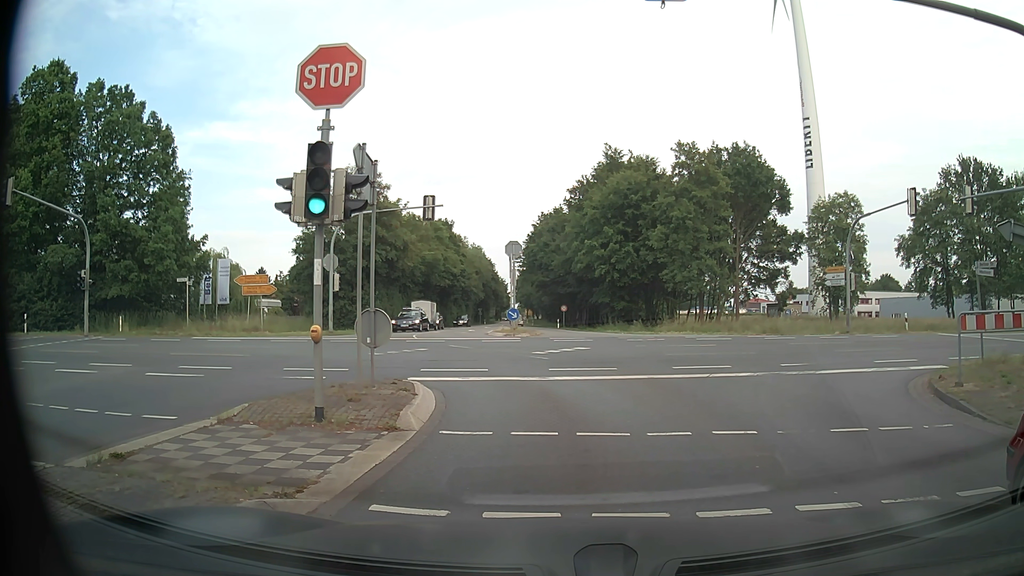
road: tertiary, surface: asphalt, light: Day
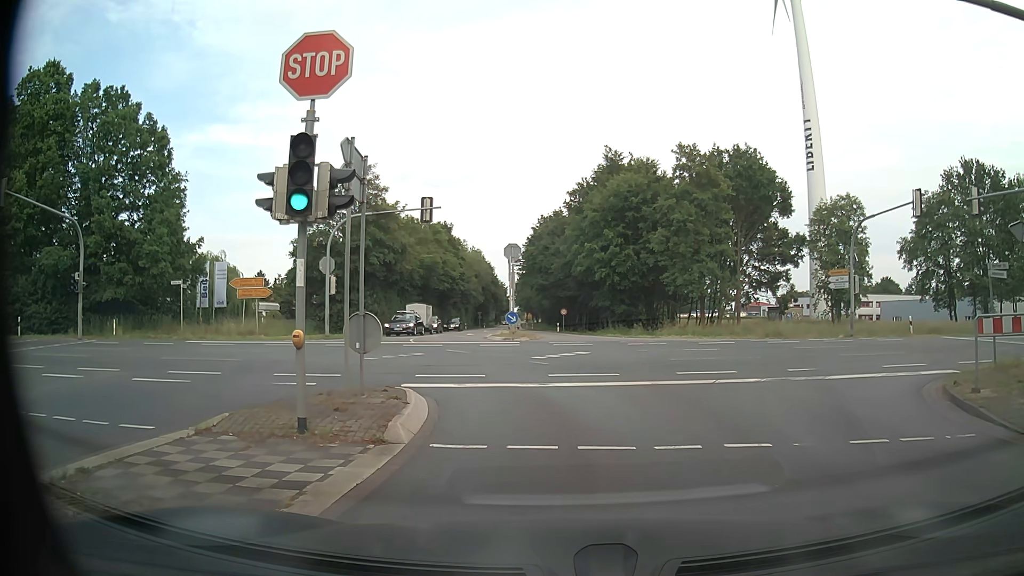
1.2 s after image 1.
(0.0, +0.6) m; 0°
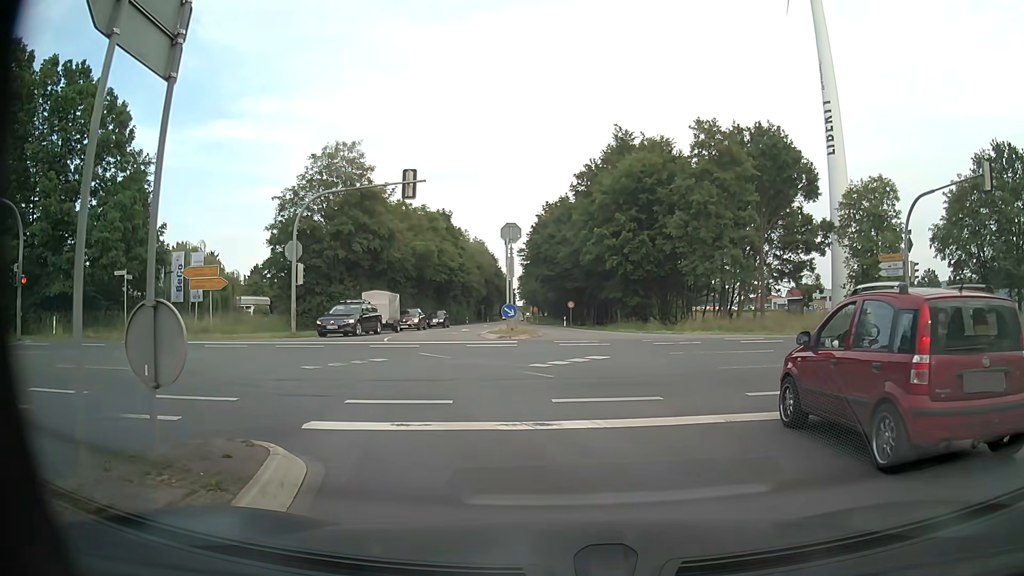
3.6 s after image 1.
(-0.2, +5.8) m; -2°
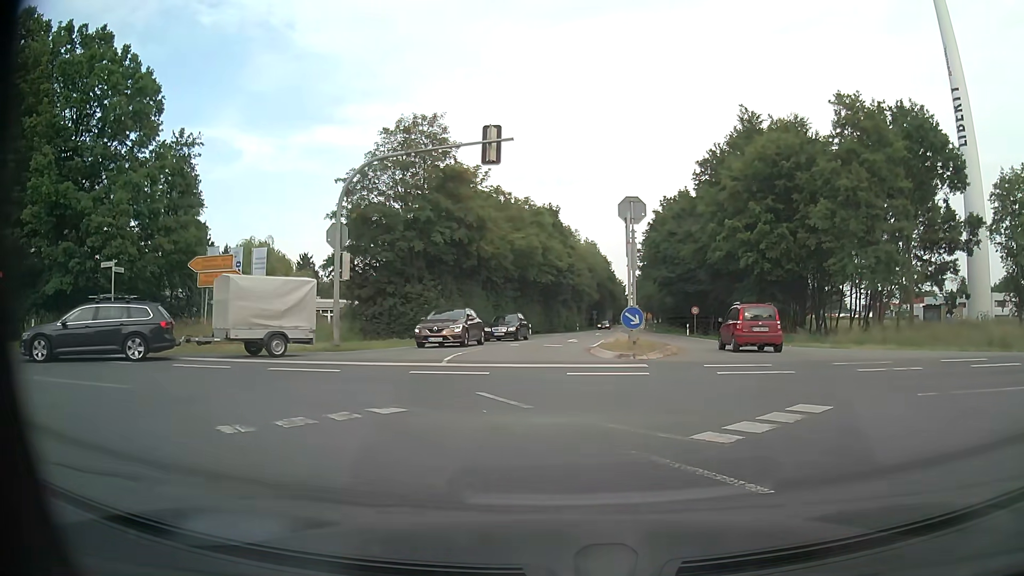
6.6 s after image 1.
(-0.6, +8.0) m; -9°
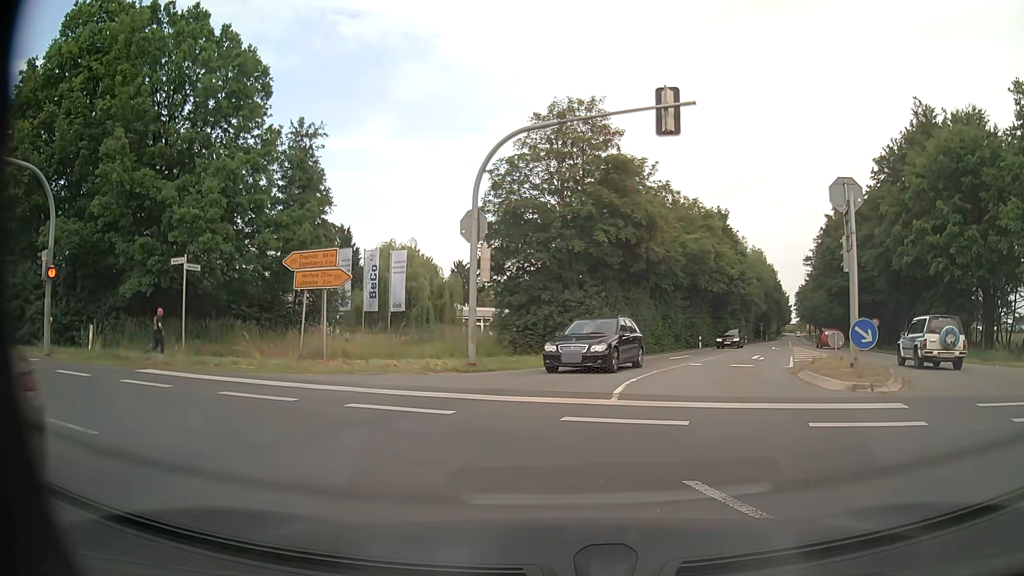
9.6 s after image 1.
(-0.6, +4.6) m; -14°
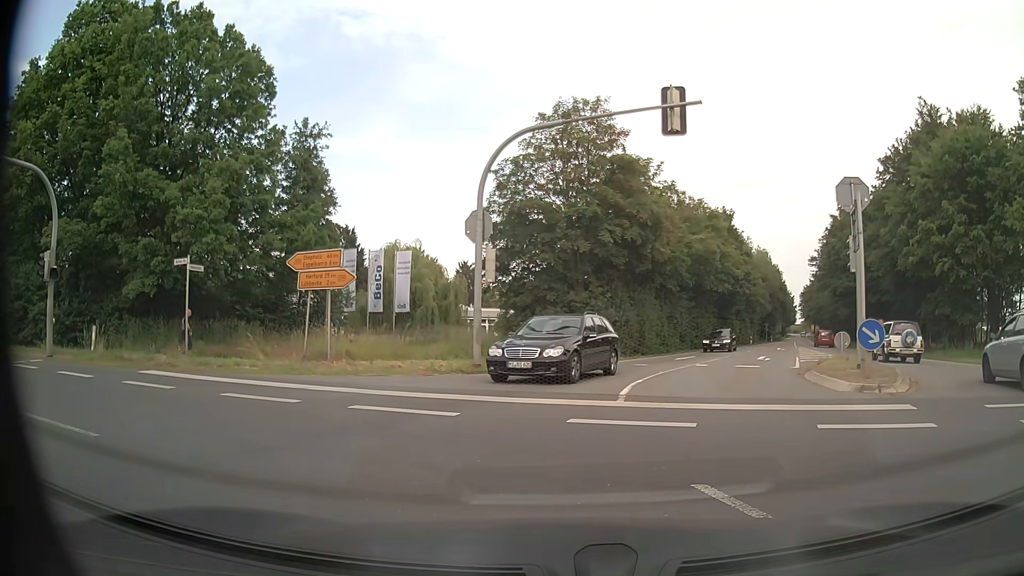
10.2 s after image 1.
(0.0, +0.1) m; 0°
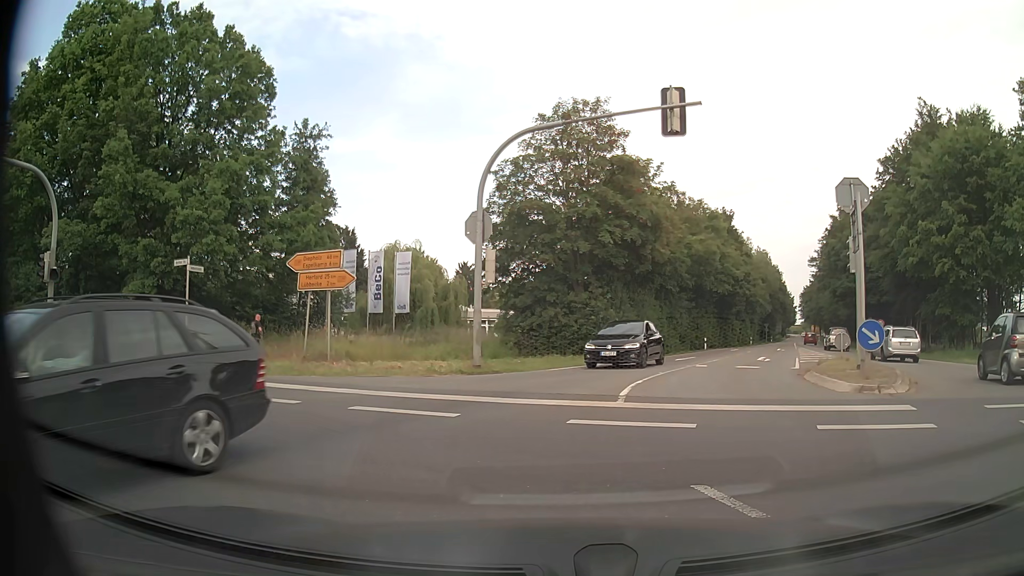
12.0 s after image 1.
(0.0, +0.1) m; 0°
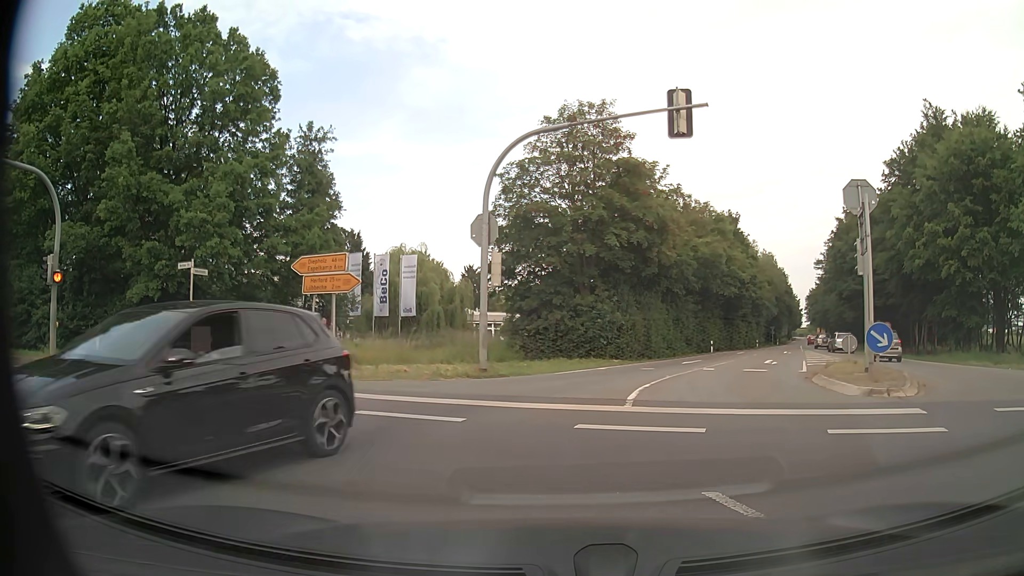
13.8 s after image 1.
(0.0, +0.1) m; 0°
(-4, +9) (-13, +12) (-23, +15) (-33, +17) (-43, +19) (-52, +21) (-62, +23) (-72, +25) (-82, +27) (-92, +29) m
